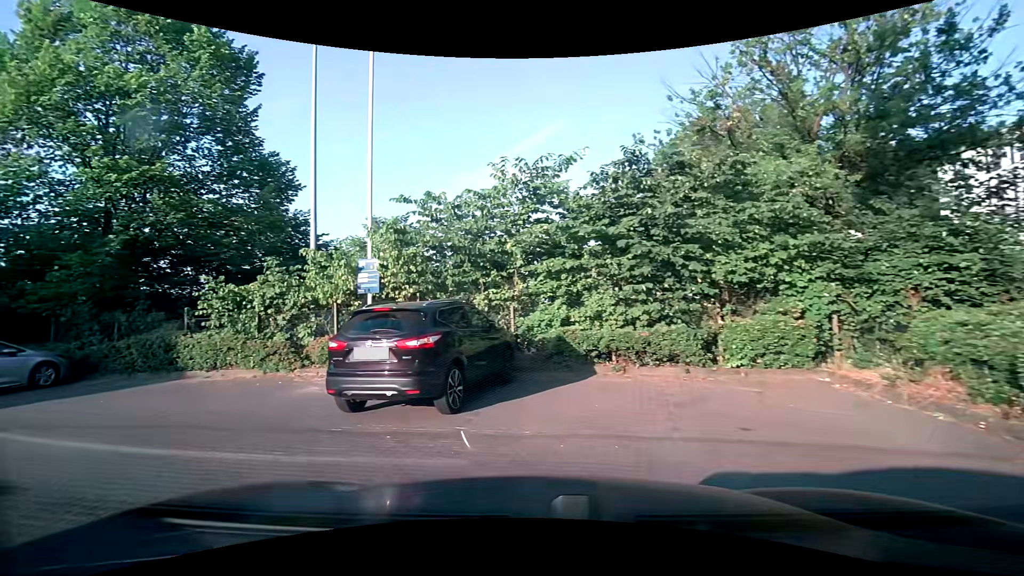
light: Day
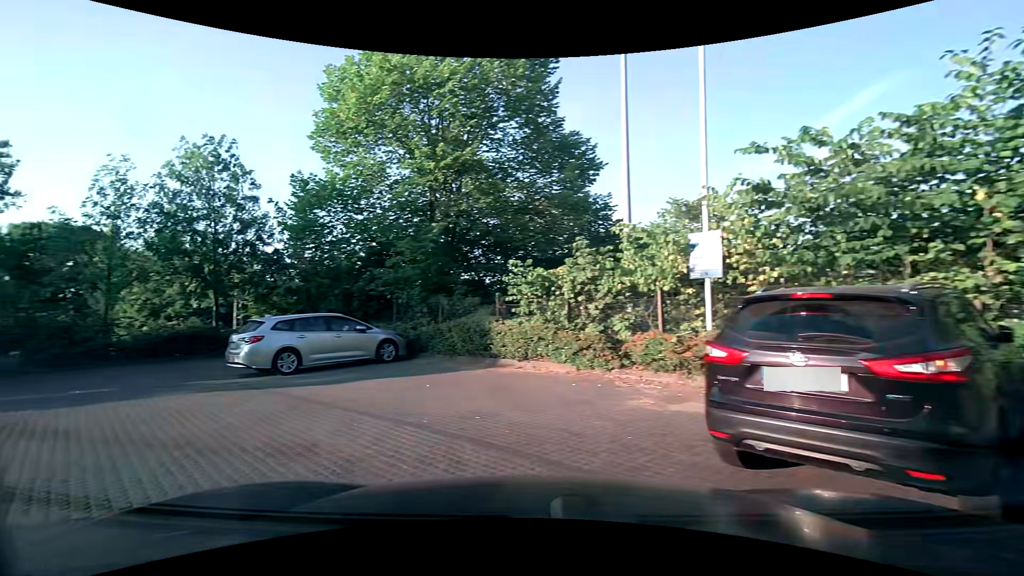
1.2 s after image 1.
(-0.9, +3.0) m; -35°
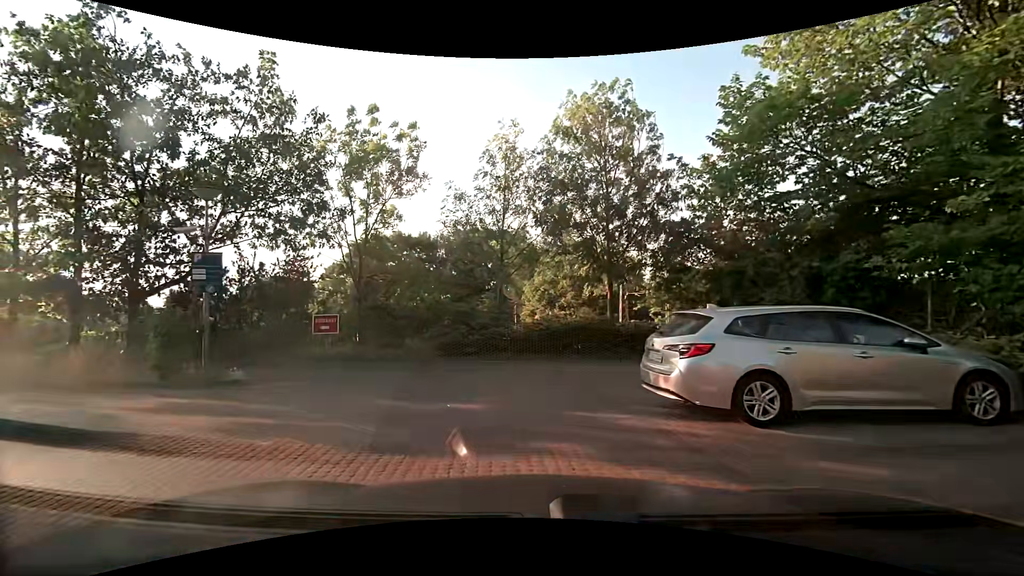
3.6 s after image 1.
(-2.6, +6.0) m; -42°
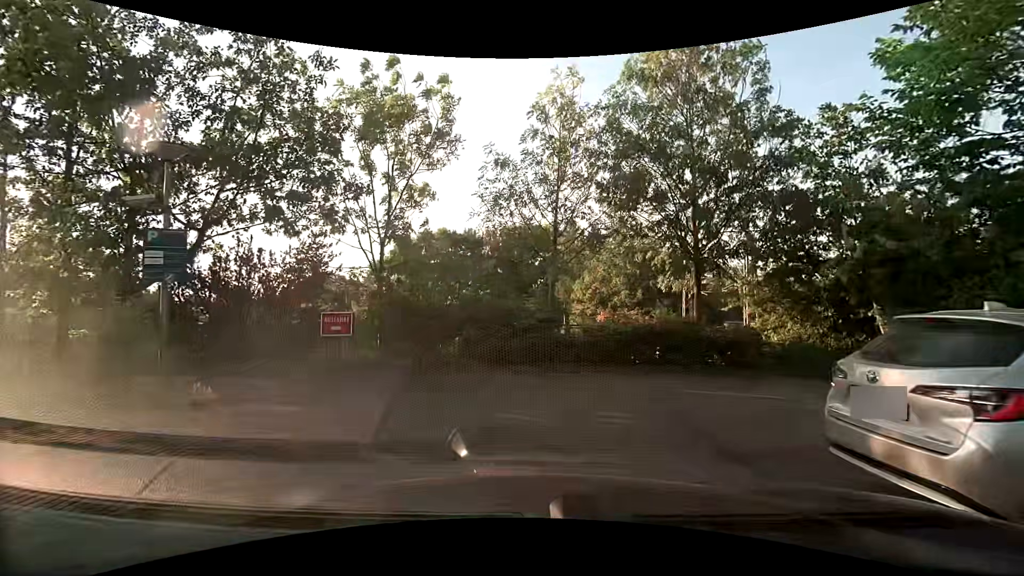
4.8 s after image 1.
(-0.1, +3.1) m; -4°
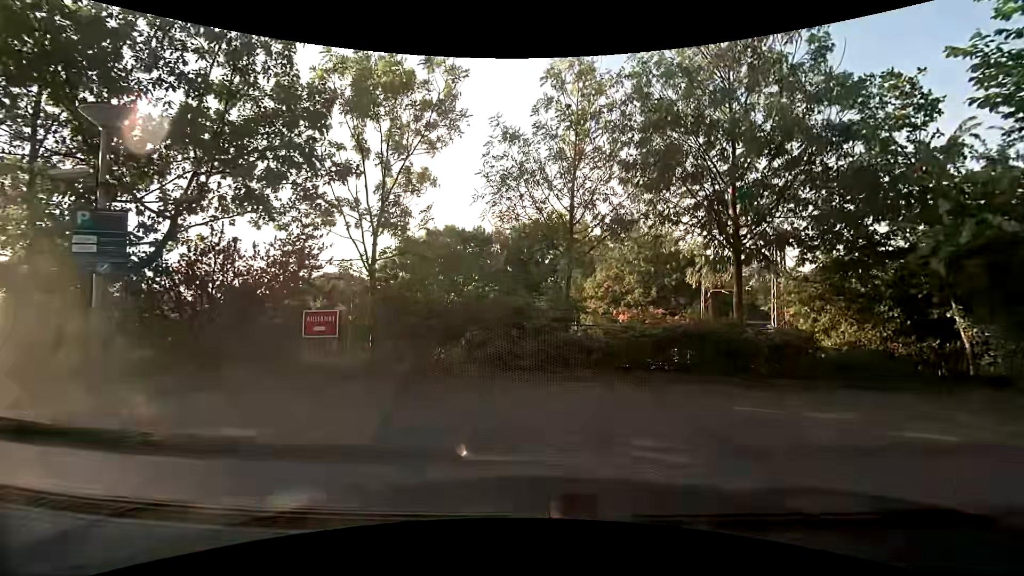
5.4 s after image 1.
(0.0, +1.5) m; -3°
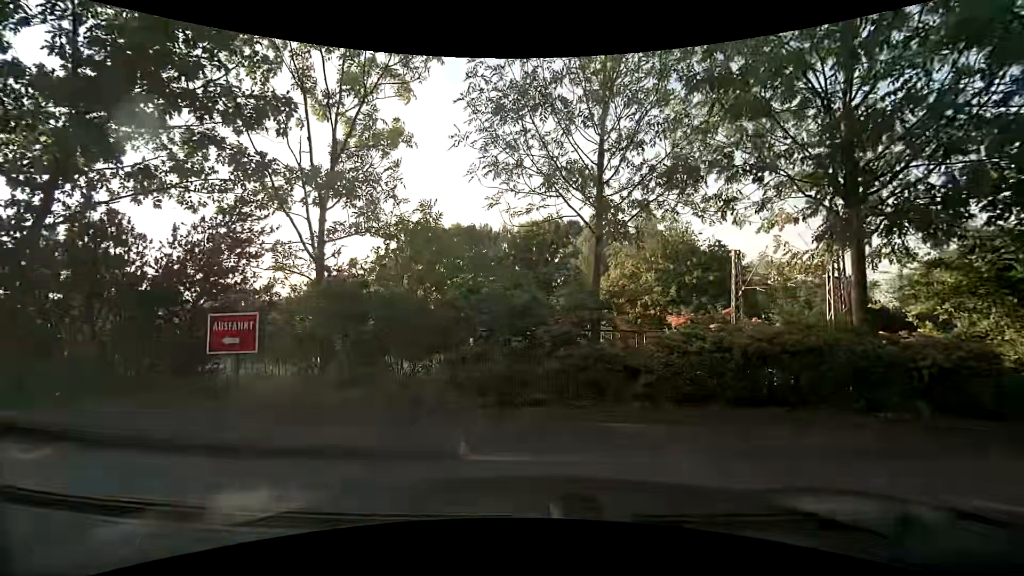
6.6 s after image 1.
(+0.1, +3.3) m; 0°
